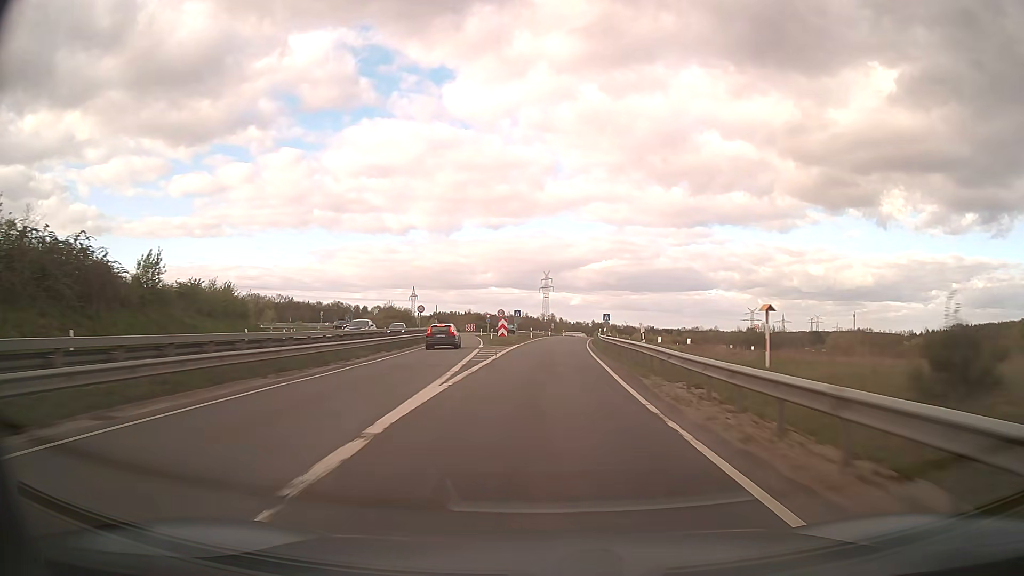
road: motorway_link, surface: asphalt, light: Day
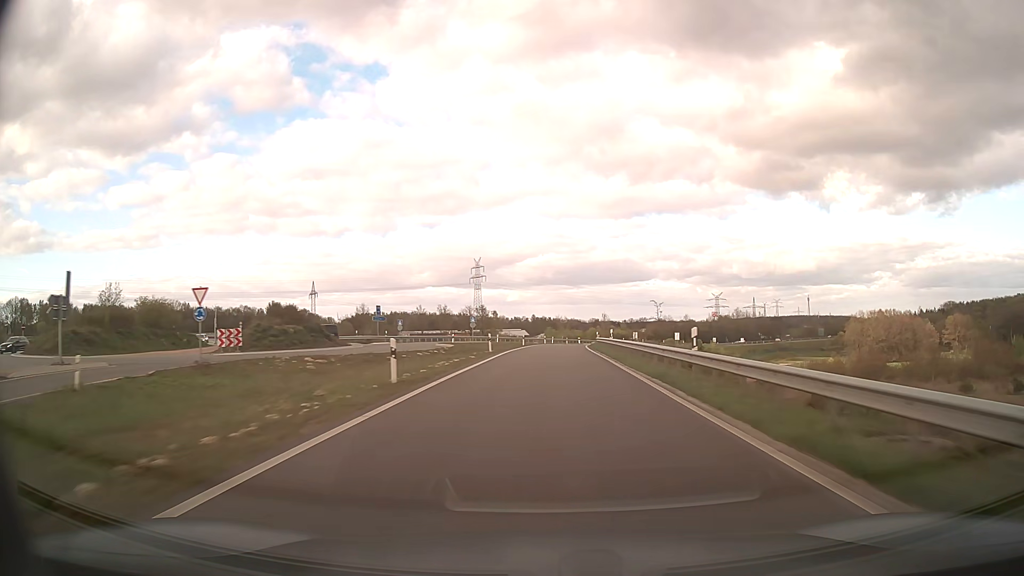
(+3.4, +78.8) m; +5°
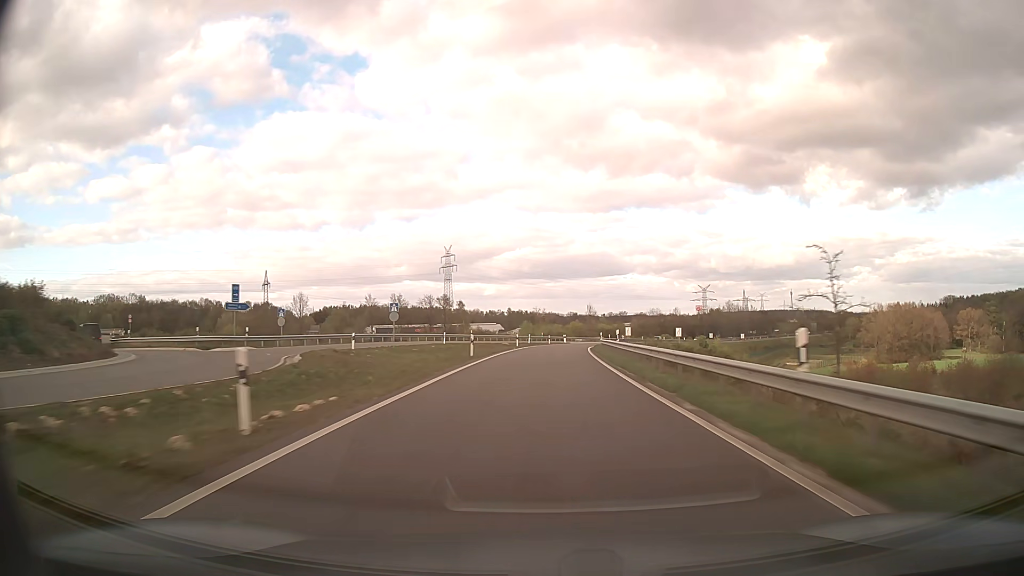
(+0.5, +31.6) m; +2°
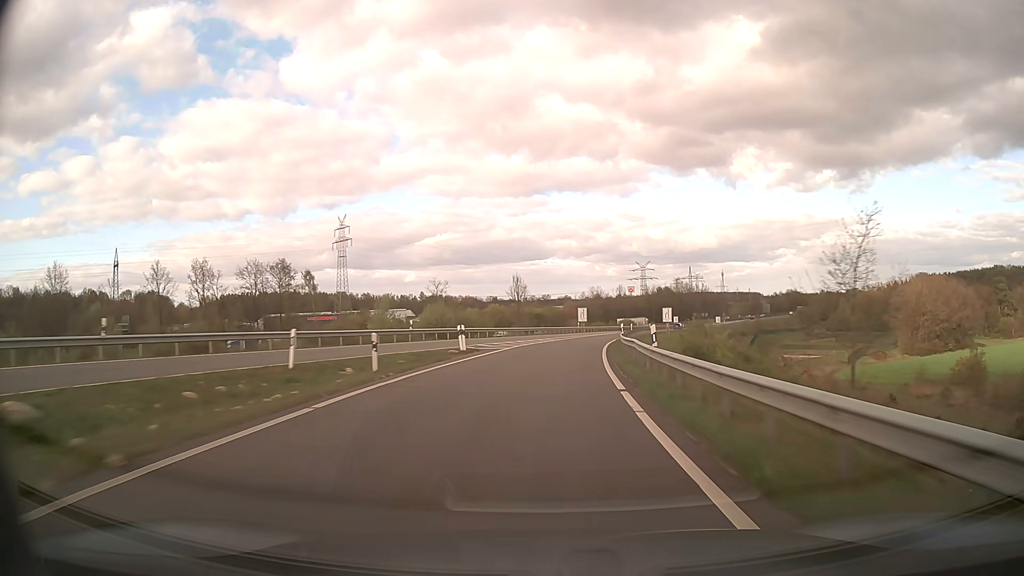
(+3.1, +63.4) m; +6°
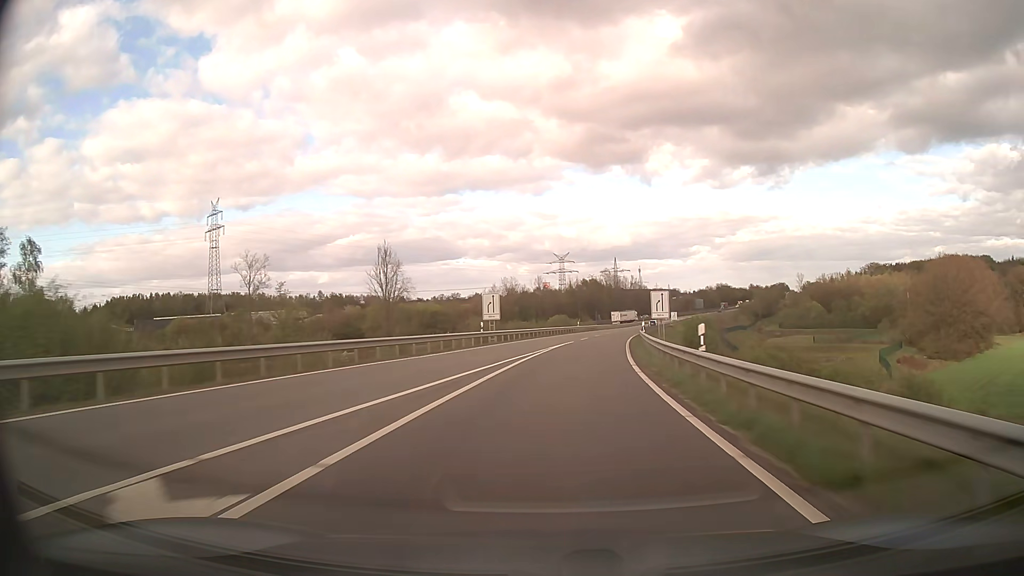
(+3.1, +47.7) m; +7°
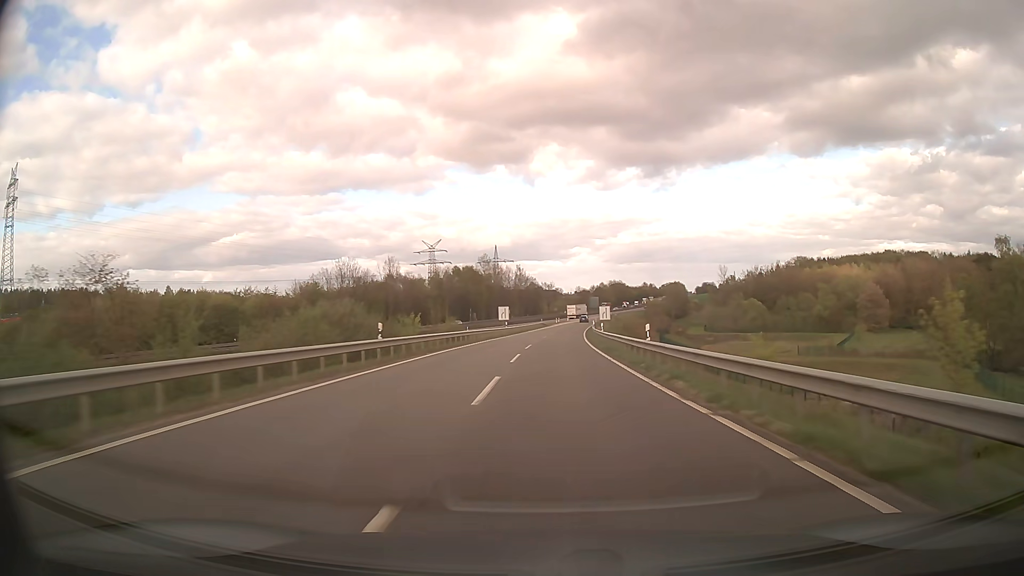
(+6.2, +63.3) m; +11°
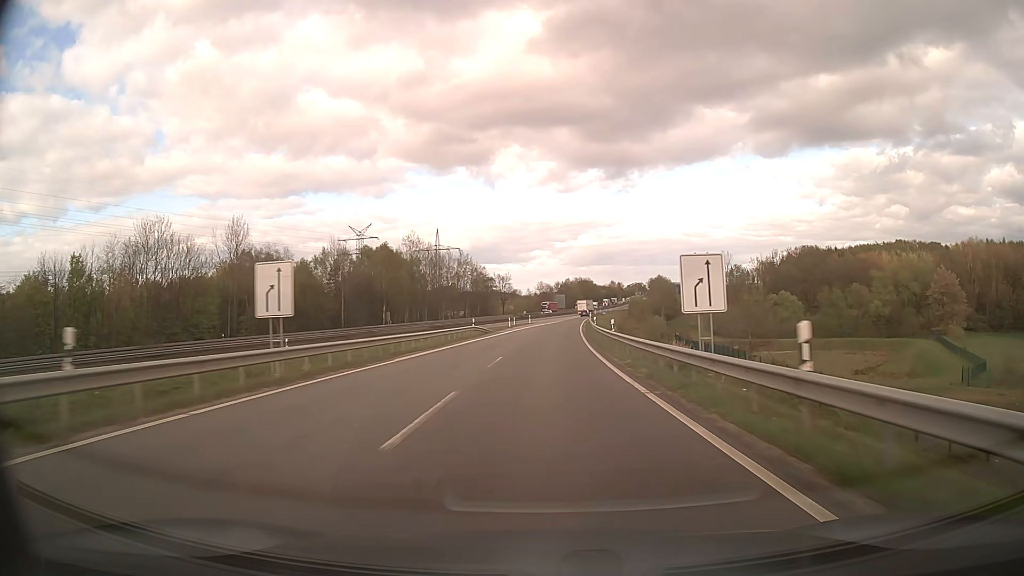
(+2.2, +63.7) m; +4°
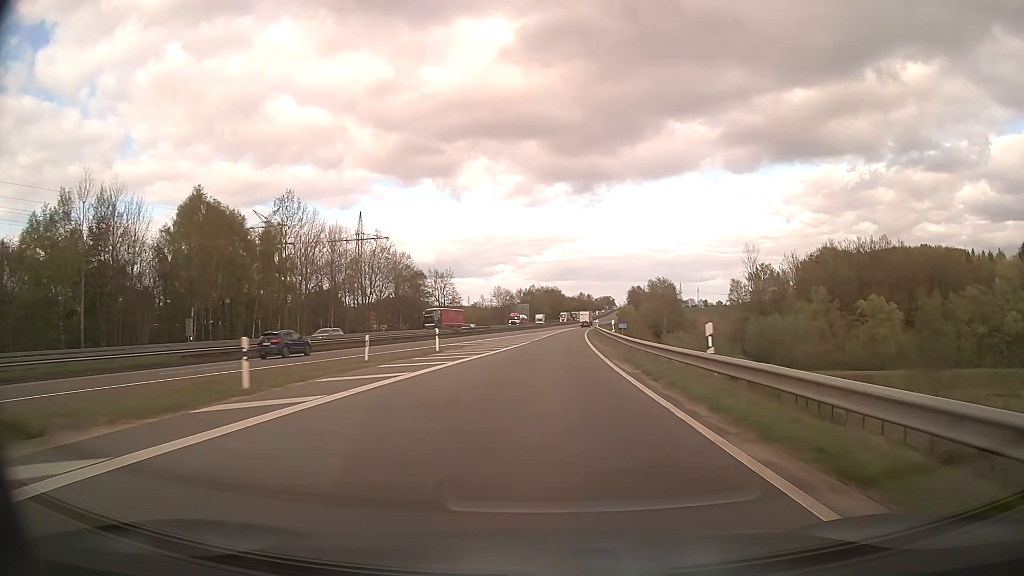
(+1.6, +63.3) m; +3°
(0, +10) (0, +20) (0, +30) (+1, +40) (+1, +50) (+2, +60) (+2, +70) (+3, +80) (+4, +90) (+5, +100) m
